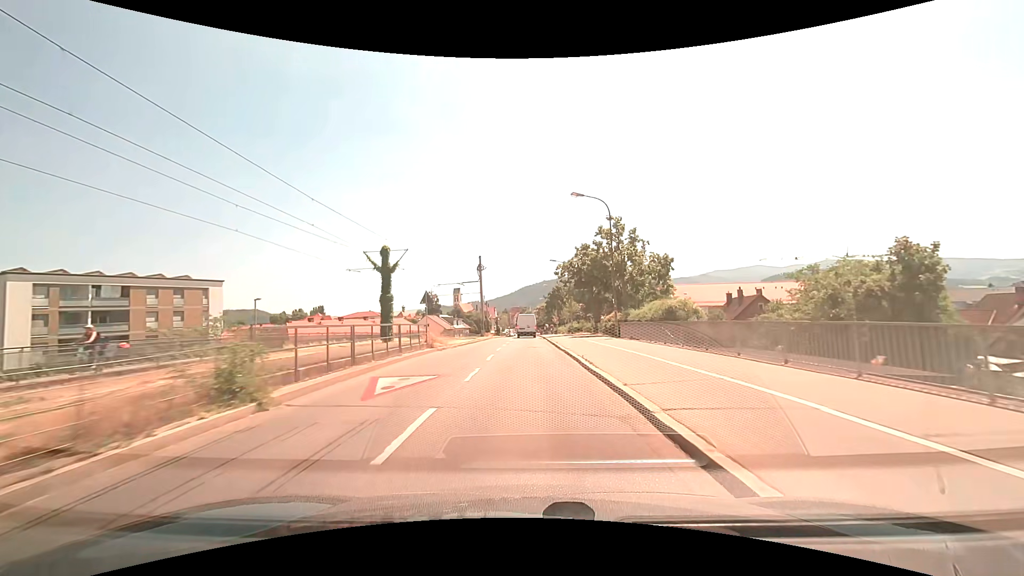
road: tertiary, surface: asphalt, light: Day
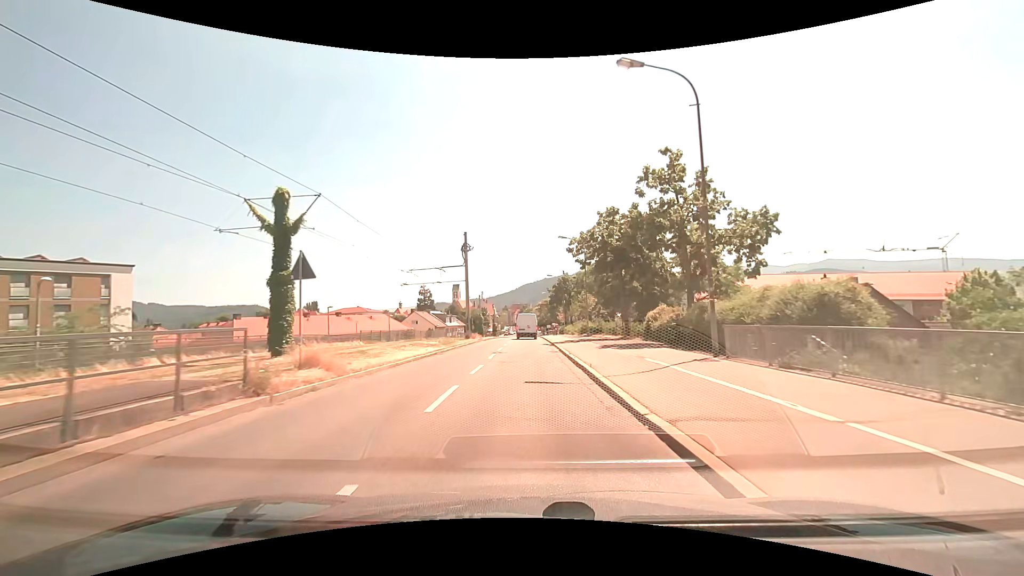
(+0.1, +15.9) m; 0°
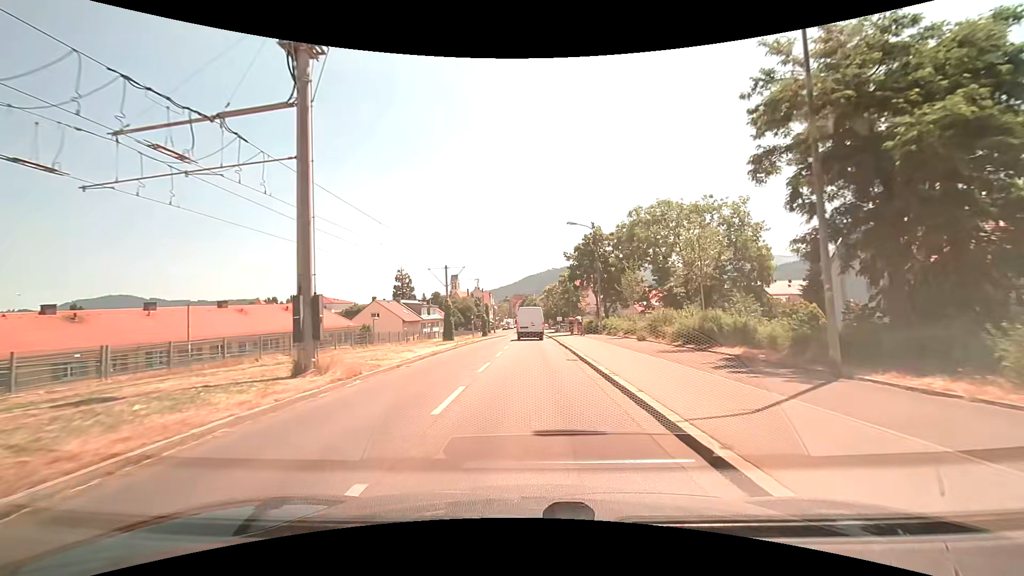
(-0.2, +35.9) m; -1°
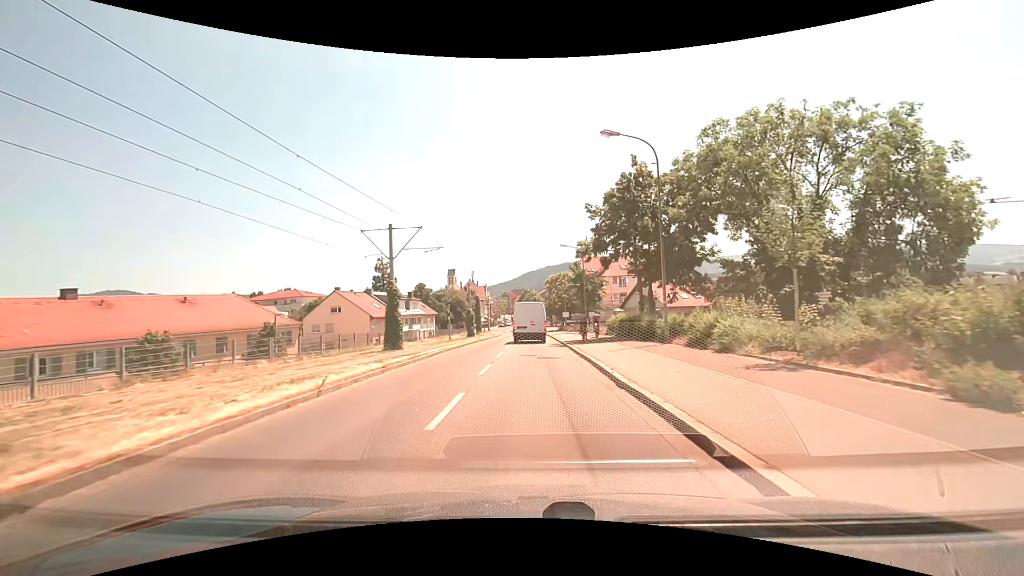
(+0.1, +18.9) m; 0°
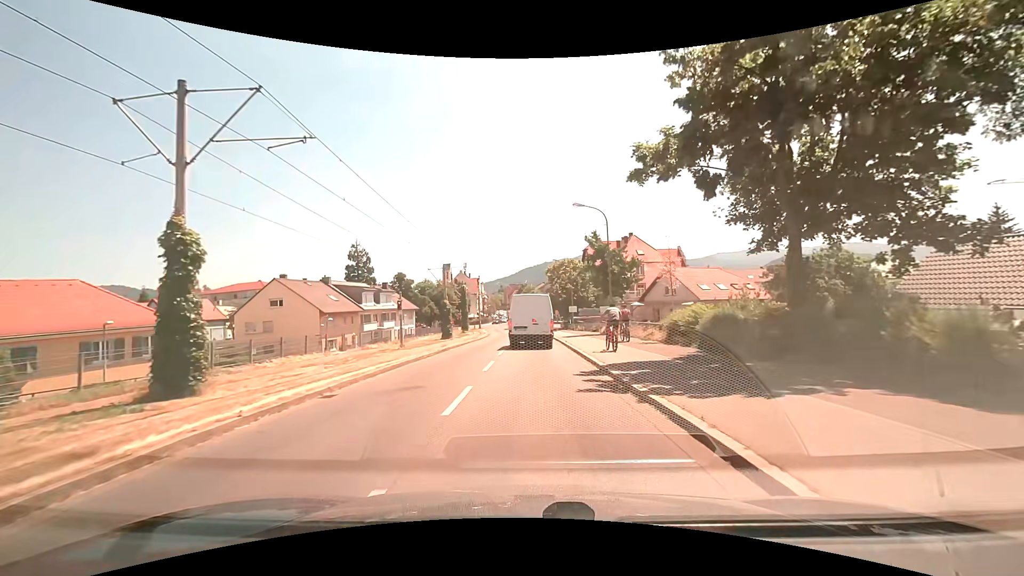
(0.0, +17.1) m; 0°
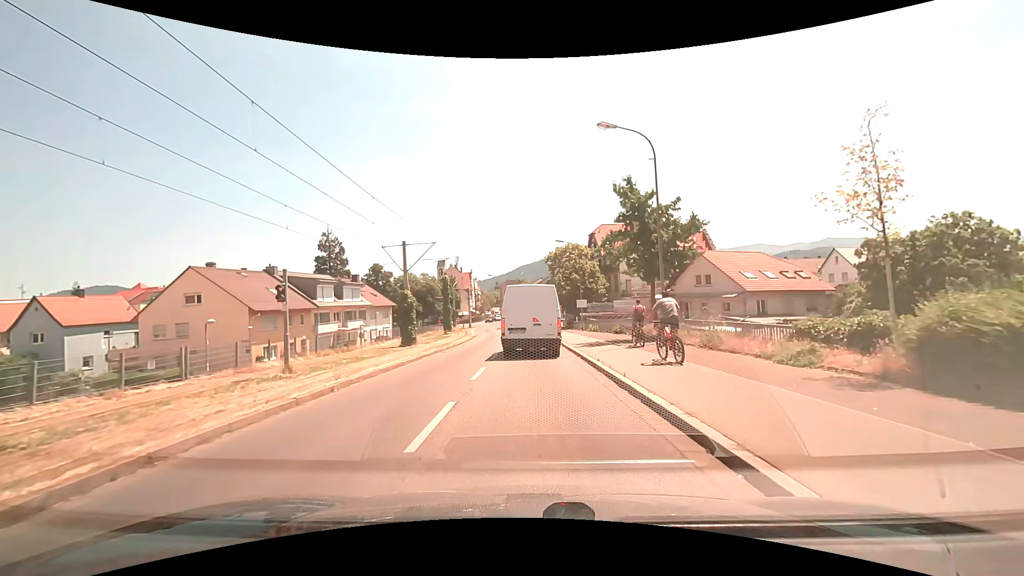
(0.0, +13.7) m; 0°
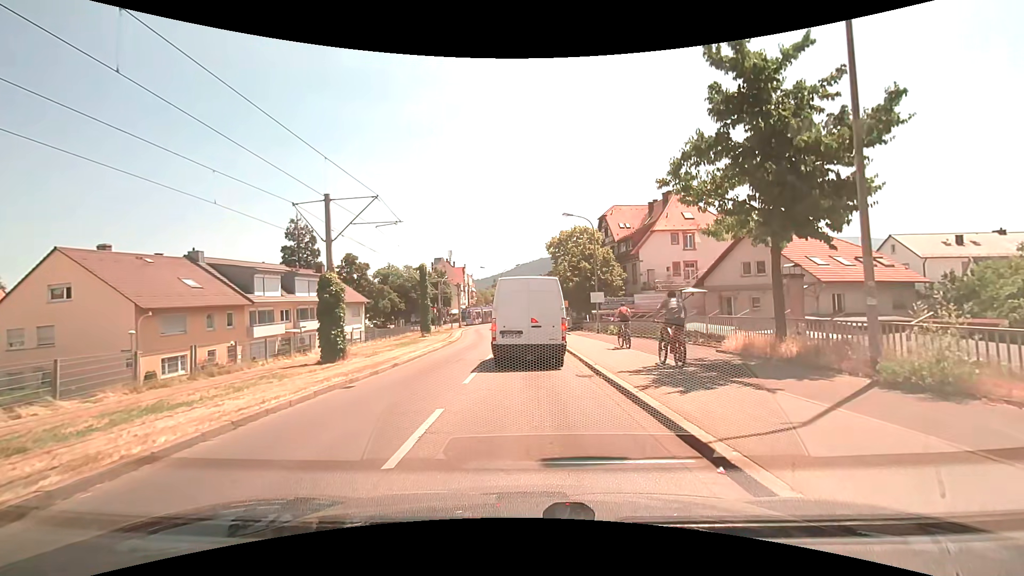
(+0.1, +12.2) m; -1°
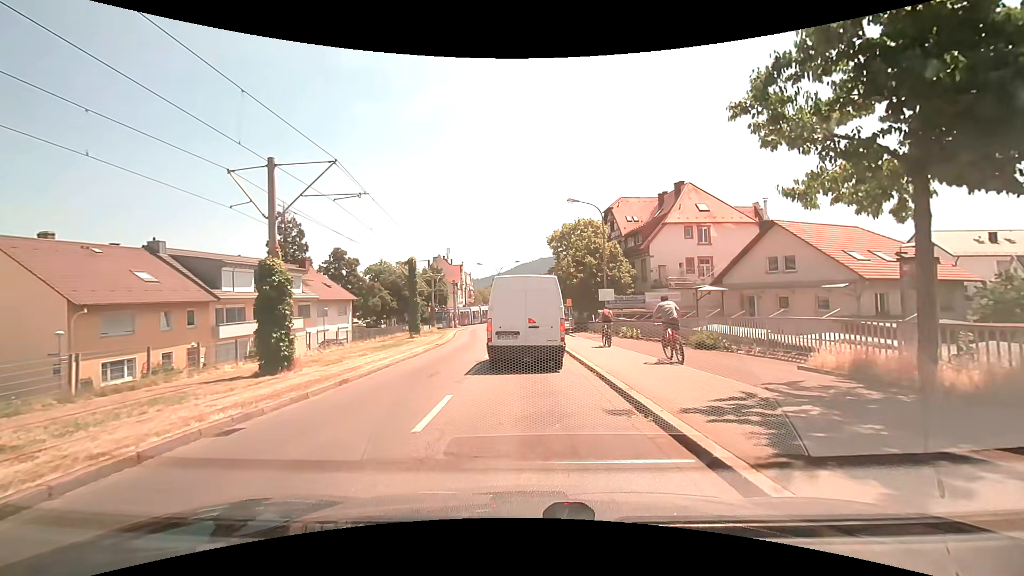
(+0.1, +4.5) m; +1°
